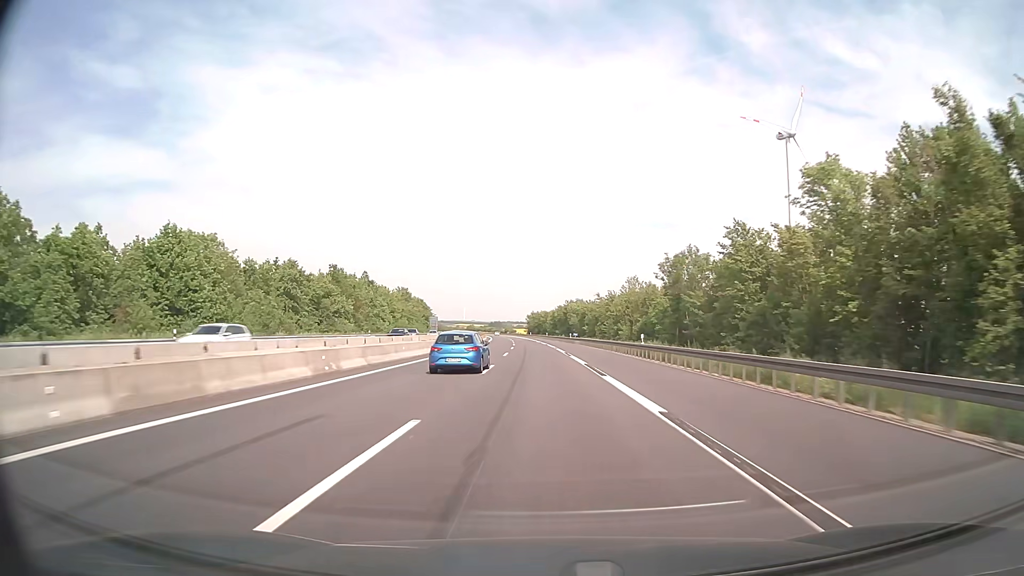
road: motorway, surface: asphalt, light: Day
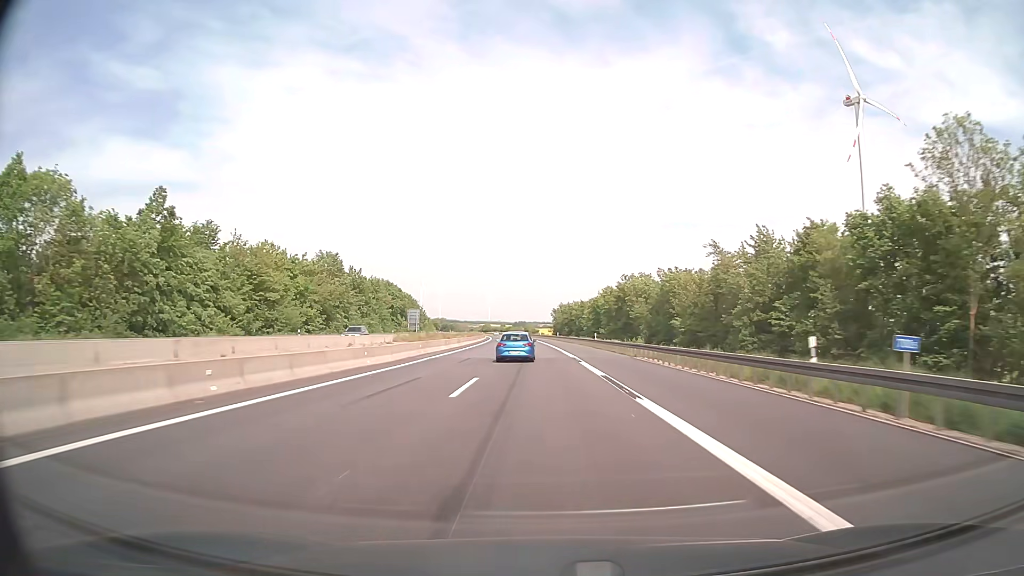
(-1.6, +79.5) m; -2°
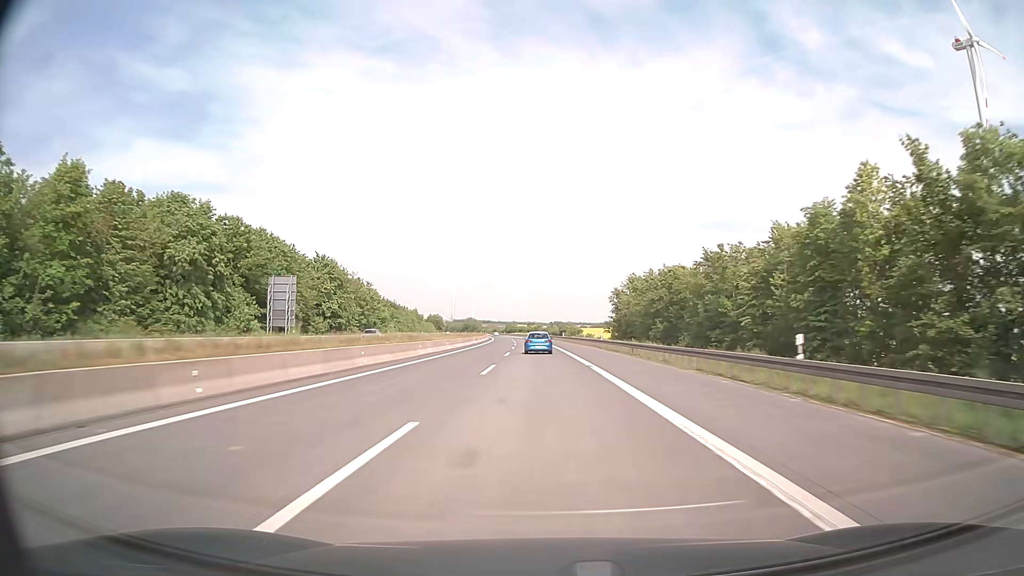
(-2.5, +99.3) m; -3°
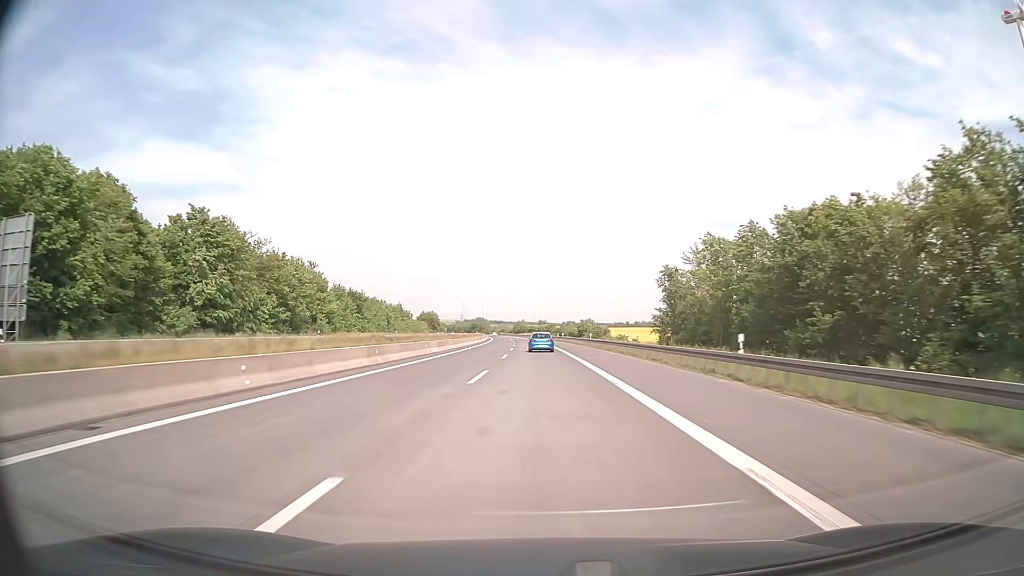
(-0.3, +39.7) m; -1°
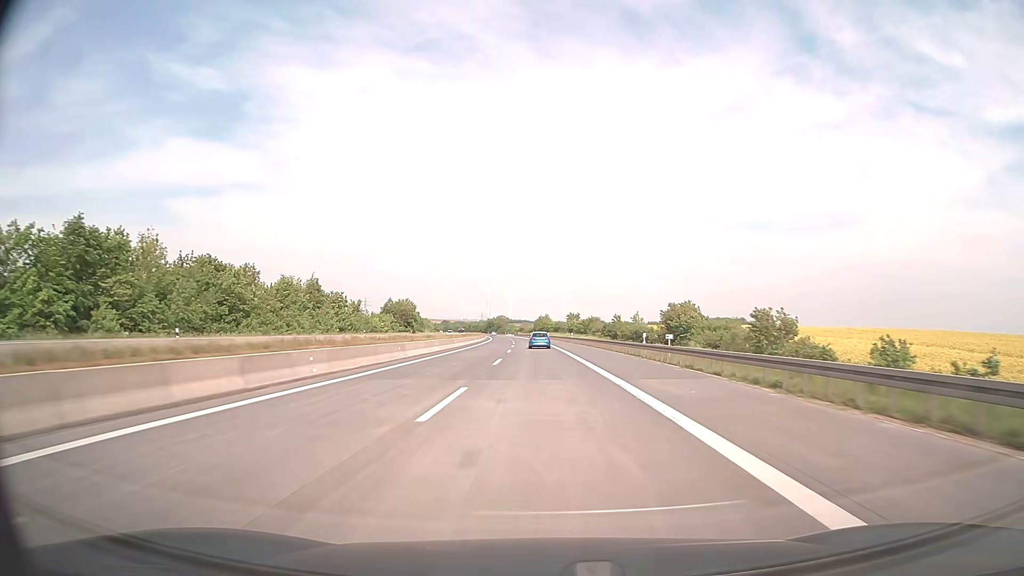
(-1.5, +79.4) m; -2°
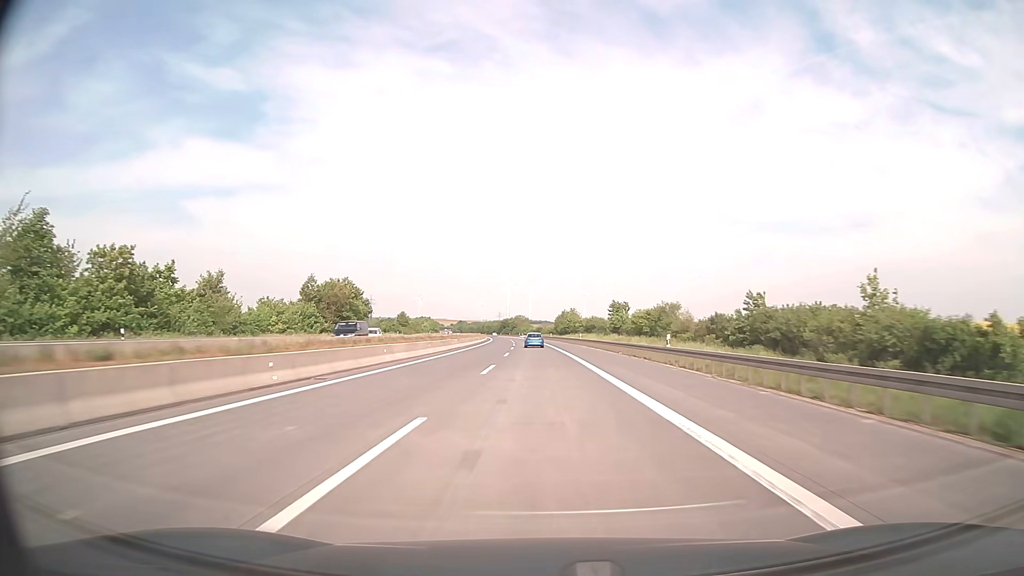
(-0.9, +59.6) m; -2°
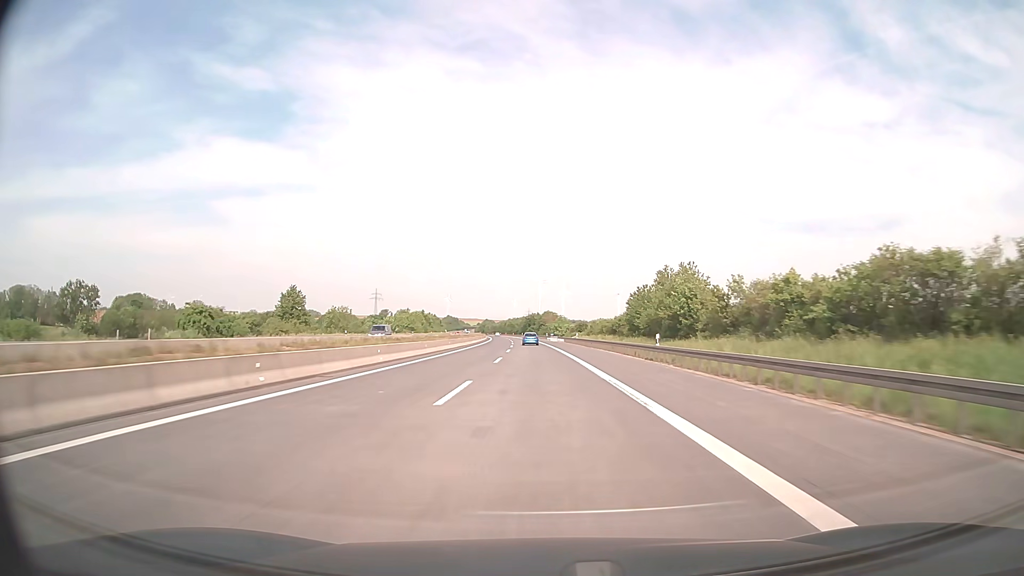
(-2.5, +99.3) m; -3°
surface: concrete
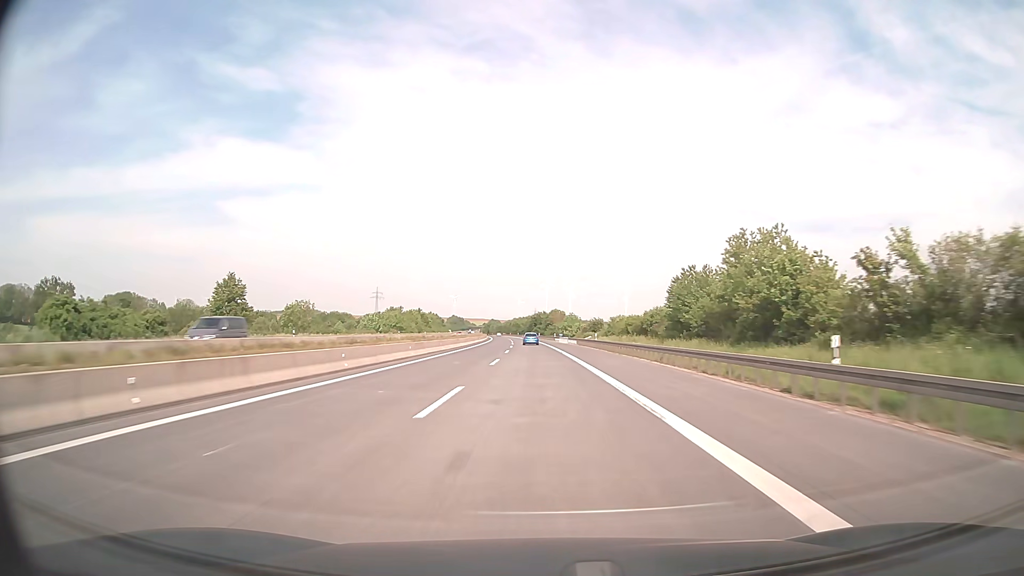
(-0.1, +19.9) m; -1°
(0, +10) (0, +20) (0, +30) (0, +40) (-1, +50) (-1, +60) (-1, +70) (-2, +80) (-2, +90) (-2, +100) m
